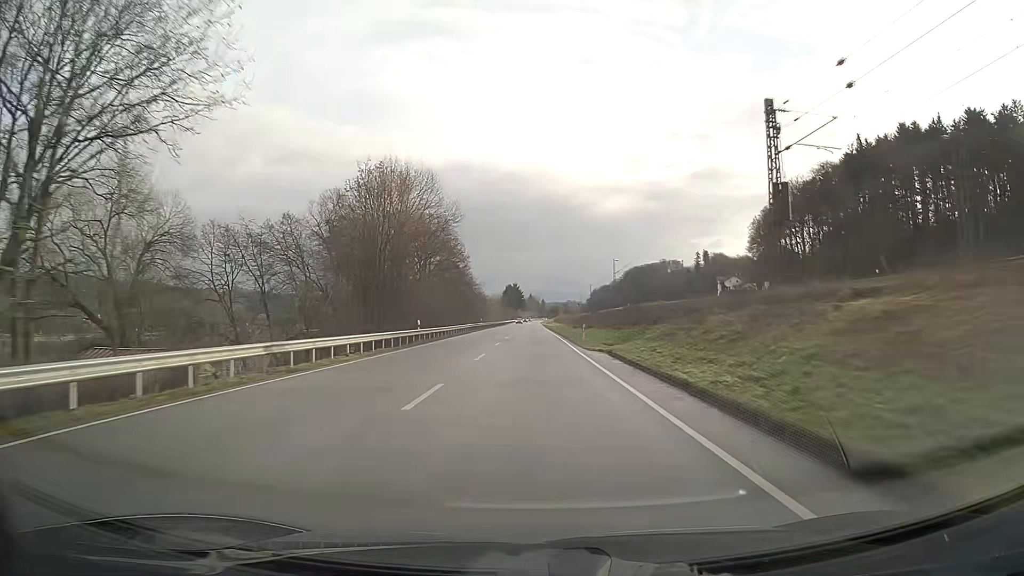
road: primary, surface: asphalt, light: Day
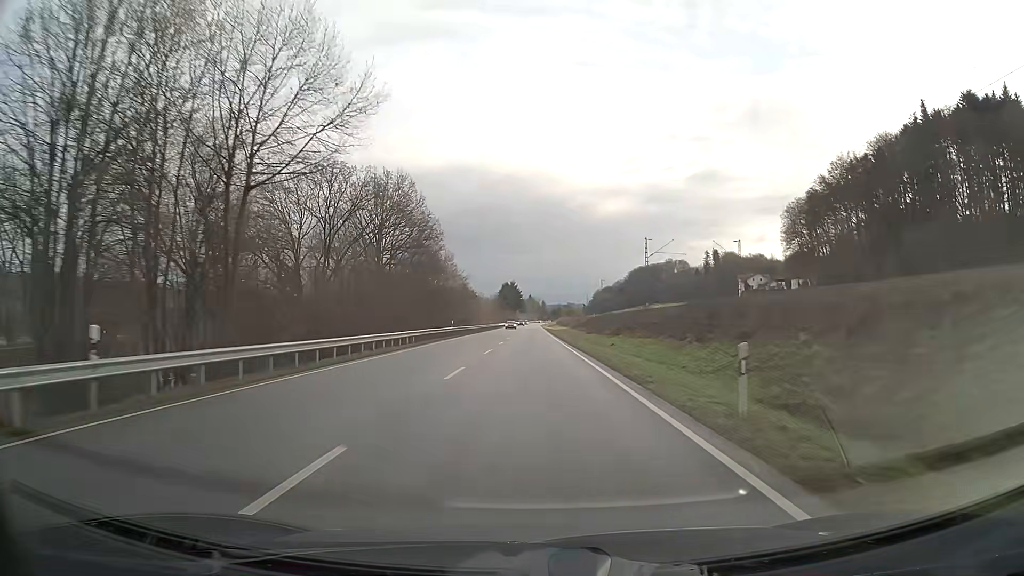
(0.0, +31.5) m; 0°
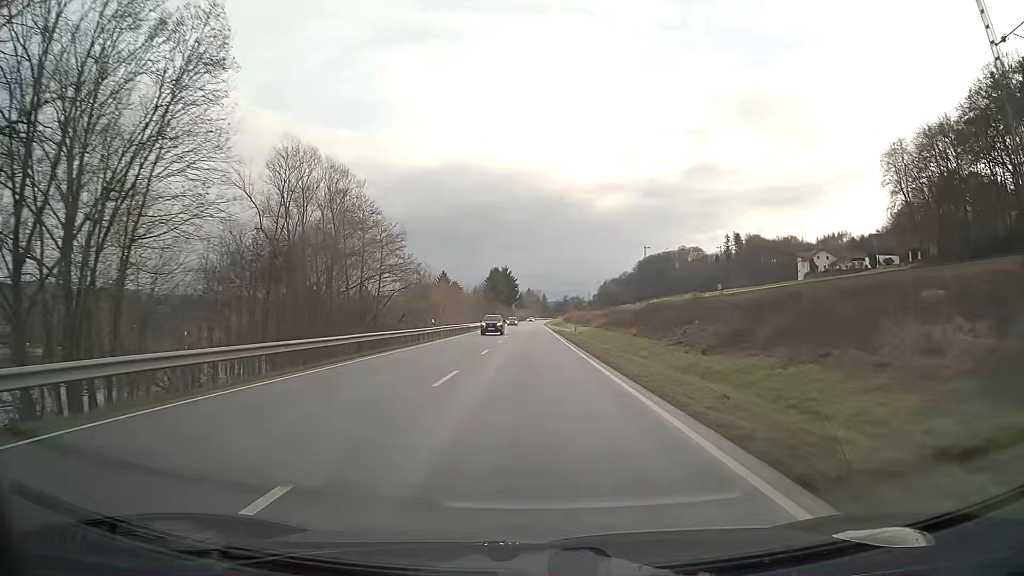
(+0.1, +63.2) m; 0°
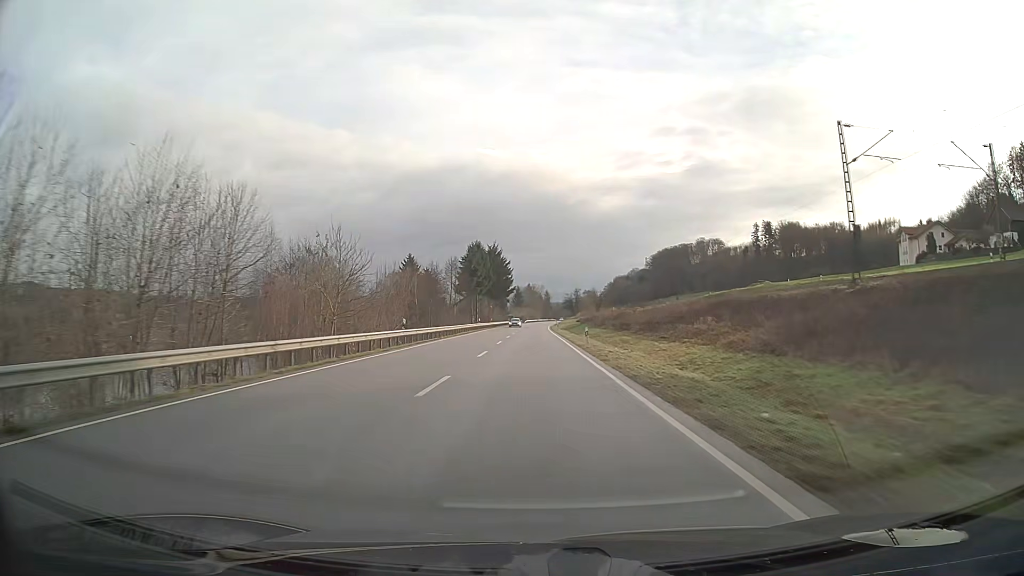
(-0.1, +63.2) m; 0°
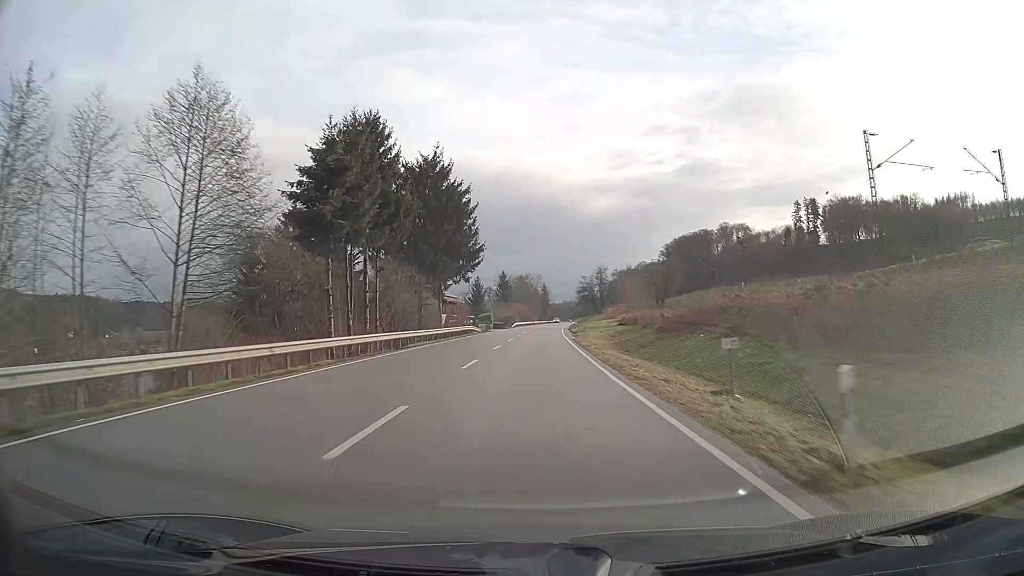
(+0.1, +79.0) m; +1°
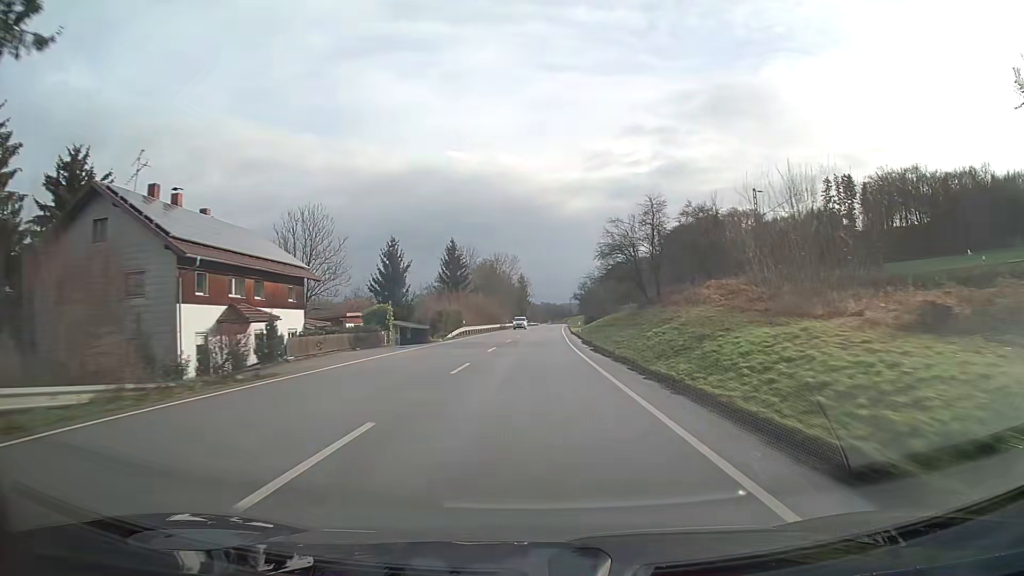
(+1.0, +63.1) m; +2°
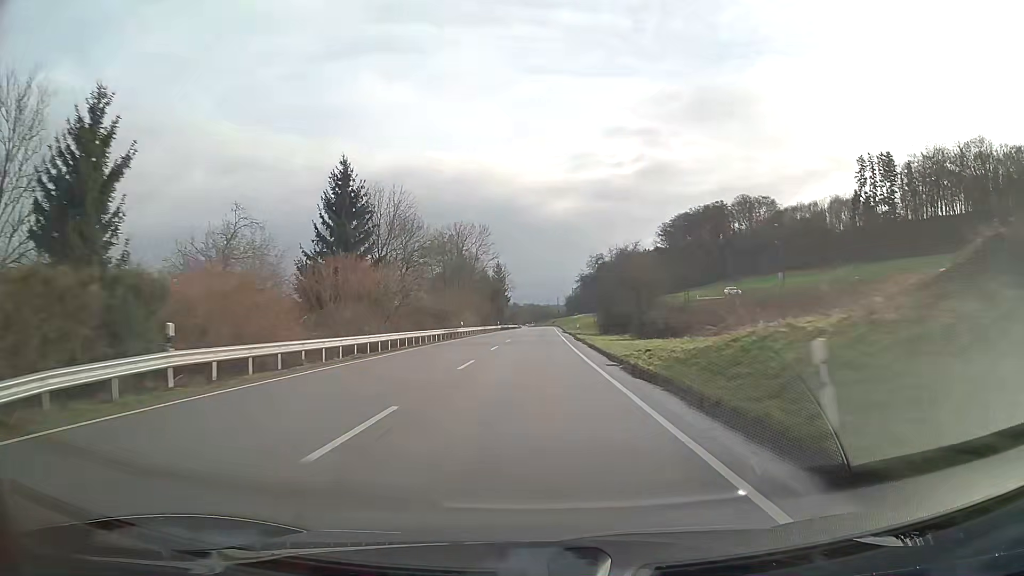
(+0.6, +47.3) m; +1°
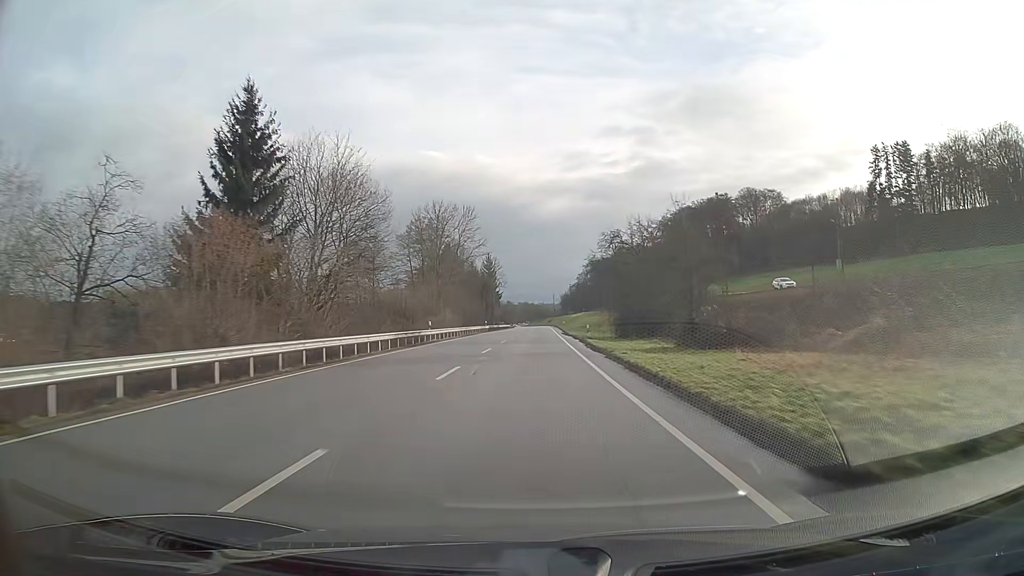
(+0.1, +15.8) m; 0°
(0, +10) (0, +20) (0, +30) (0, +40) (0, +50) (0, +60) (+1, +70) (+1, +80) (+1, +90) (+1, +100) m
